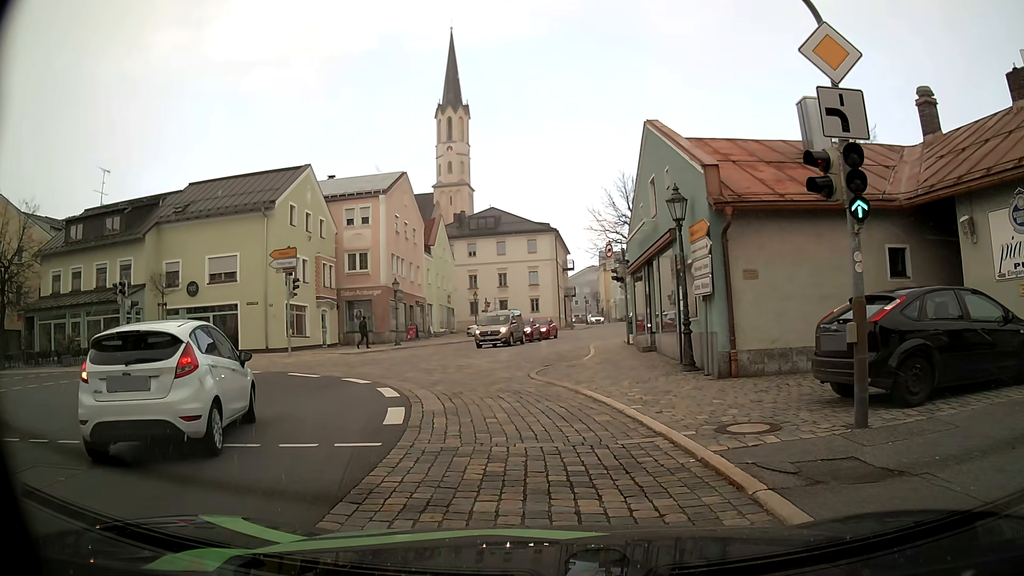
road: secondary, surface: asphalt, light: Day
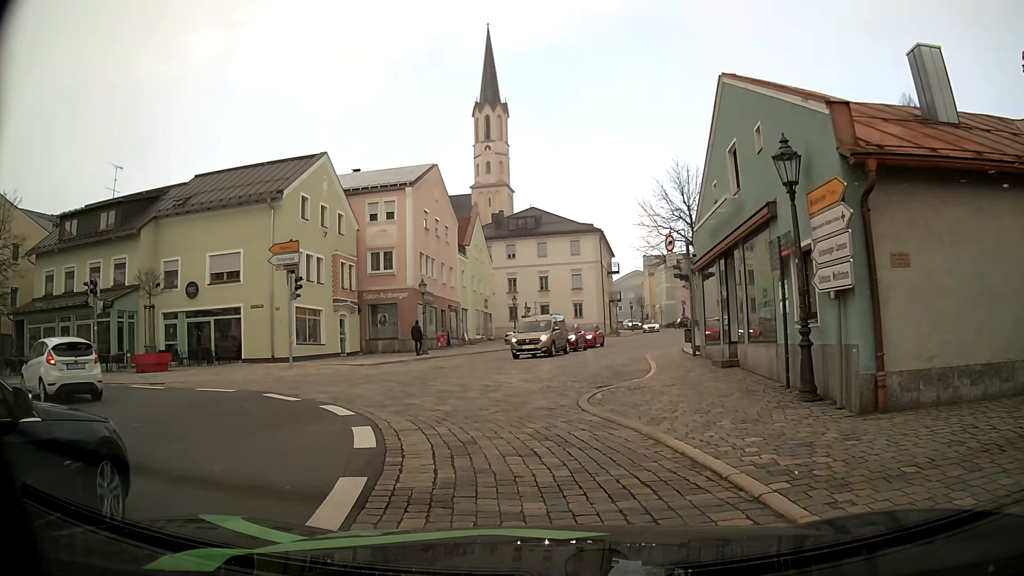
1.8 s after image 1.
(-0.2, +4.7) m; -5°
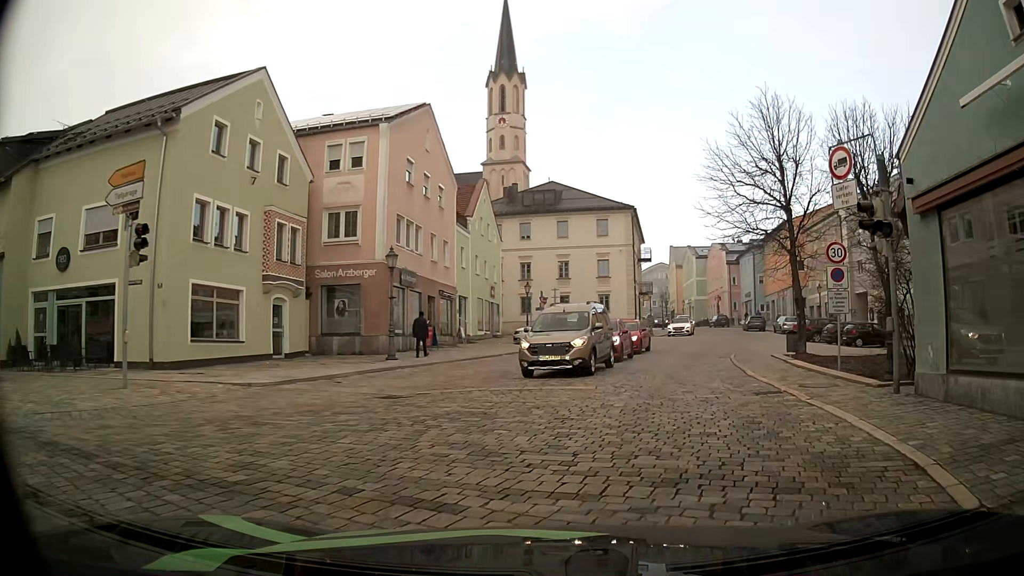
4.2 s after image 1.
(-0.3, +11.9) m; -1°
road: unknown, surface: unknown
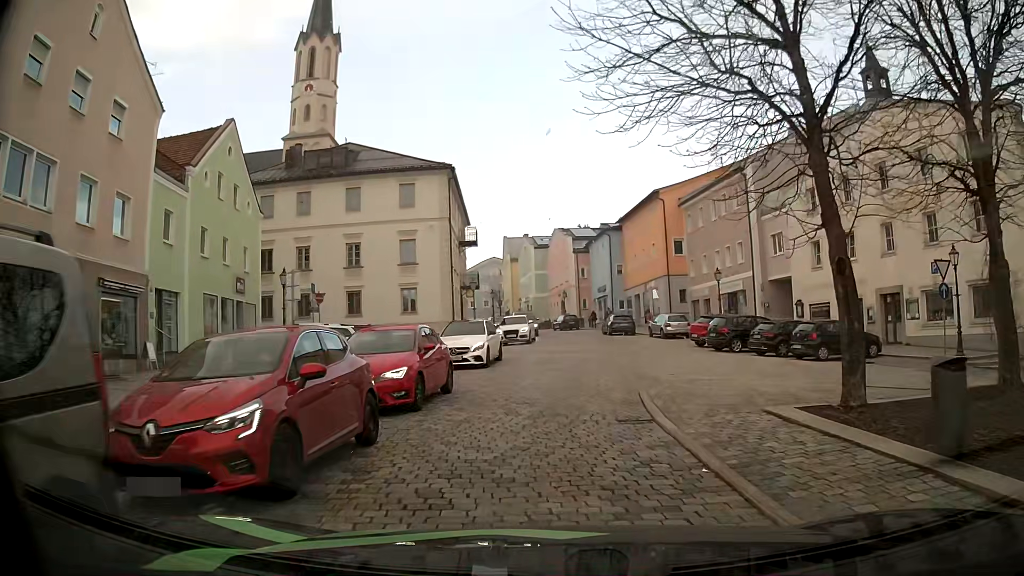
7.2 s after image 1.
(+2.8, +16.4) m; +15°
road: tertiary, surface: sett
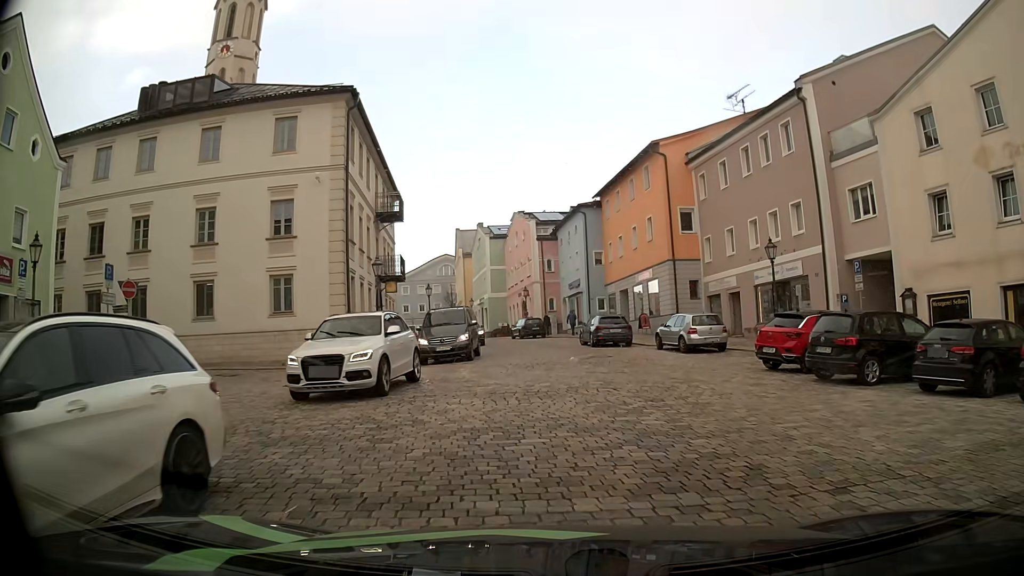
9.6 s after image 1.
(+0.1, +15.2) m; +2°
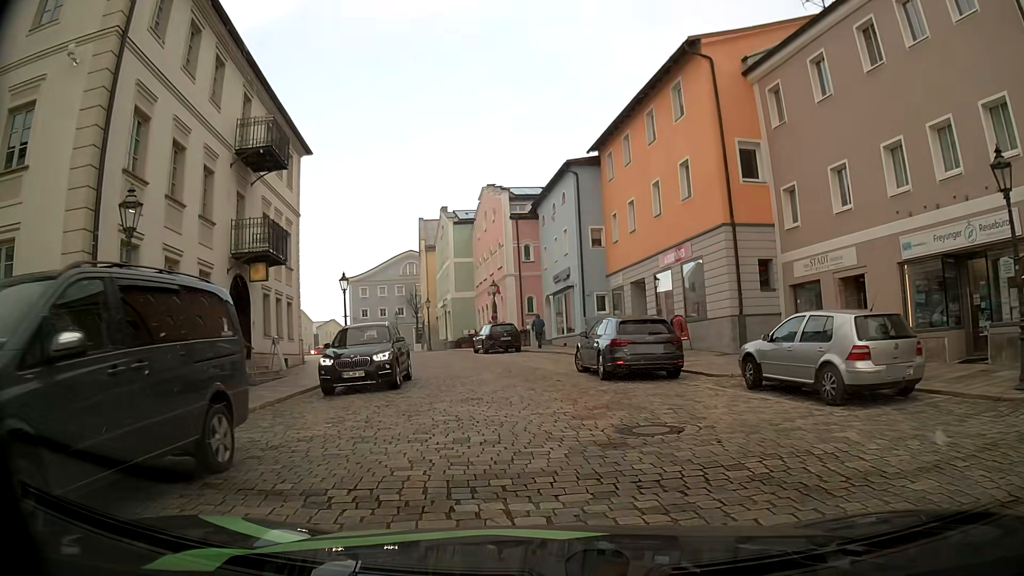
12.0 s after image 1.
(+0.4, +14.7) m; +2°
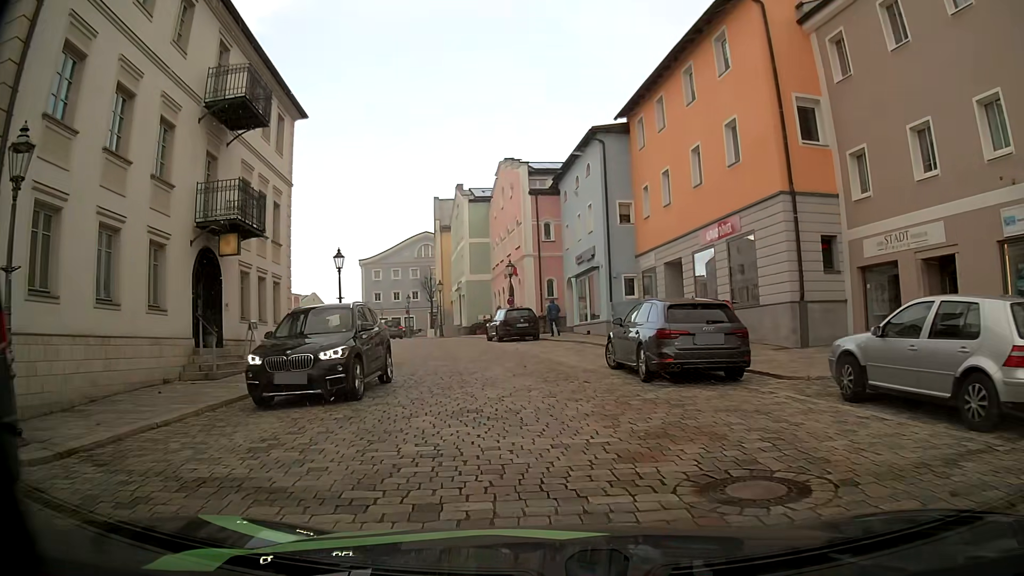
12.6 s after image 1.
(-0.1, +3.5) m; -2°
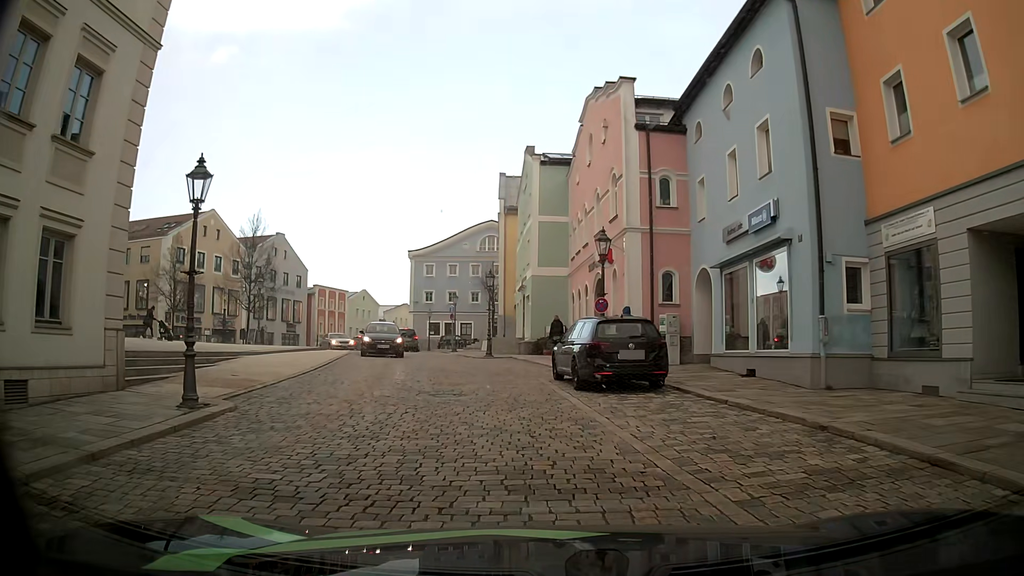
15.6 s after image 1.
(-1.2, +15.7) m; -8°
